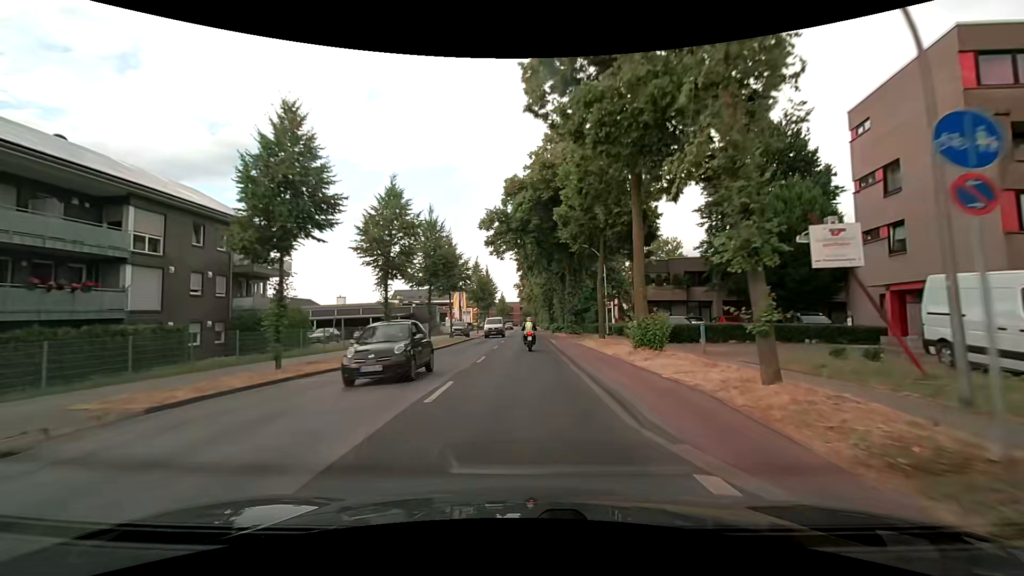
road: secondary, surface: asphalt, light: Day
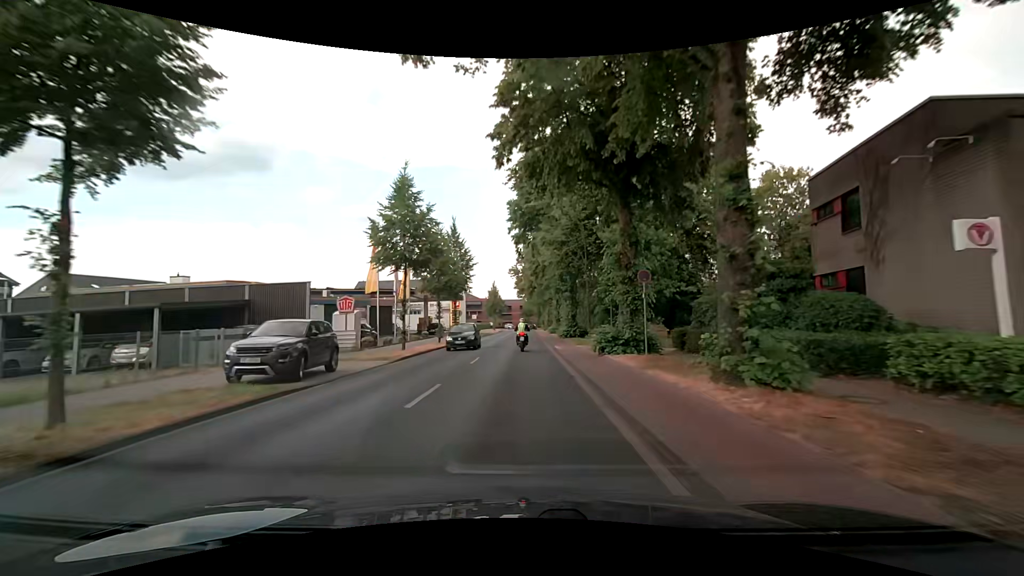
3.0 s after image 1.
(+0.3, +36.6) m; -1°
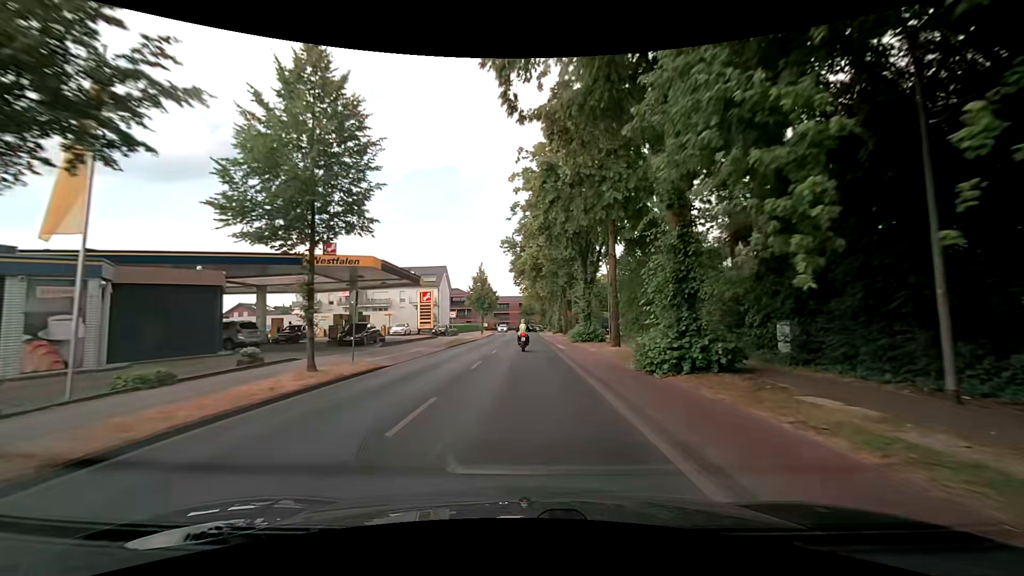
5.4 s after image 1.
(+0.3, +29.3) m; +1°
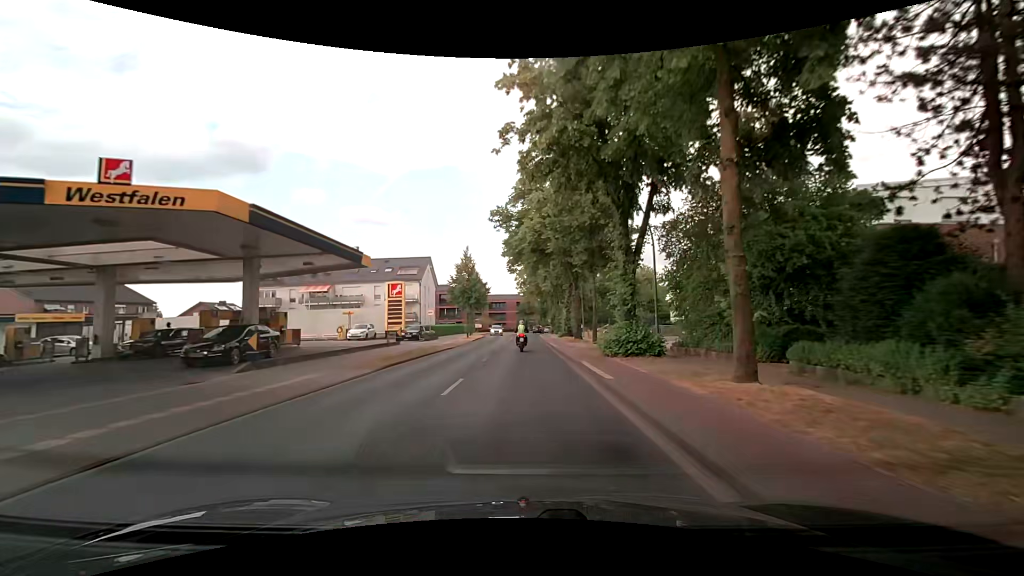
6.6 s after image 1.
(-0.1, +14.6) m; 0°
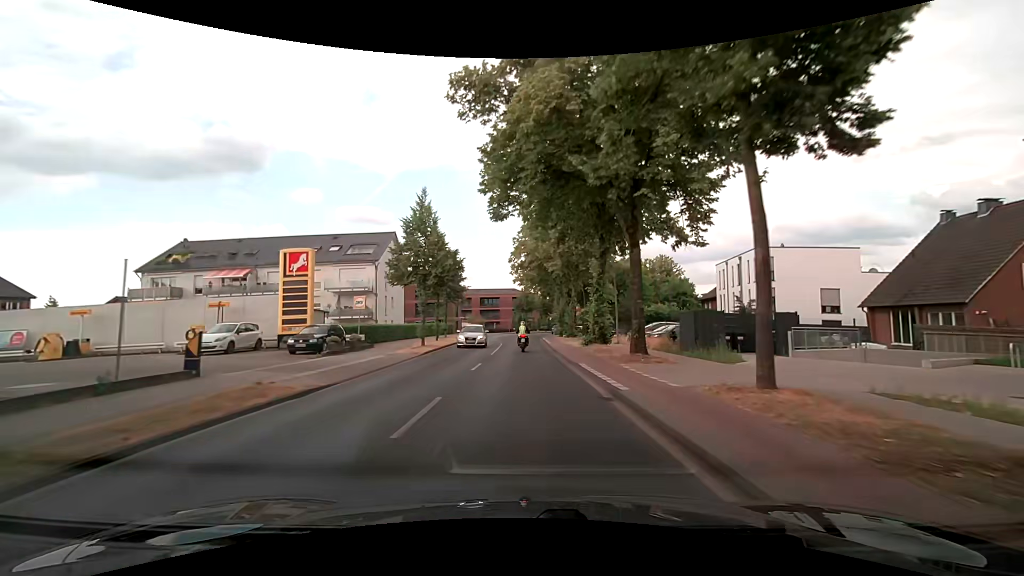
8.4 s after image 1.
(0.0, +21.9) m; +1°
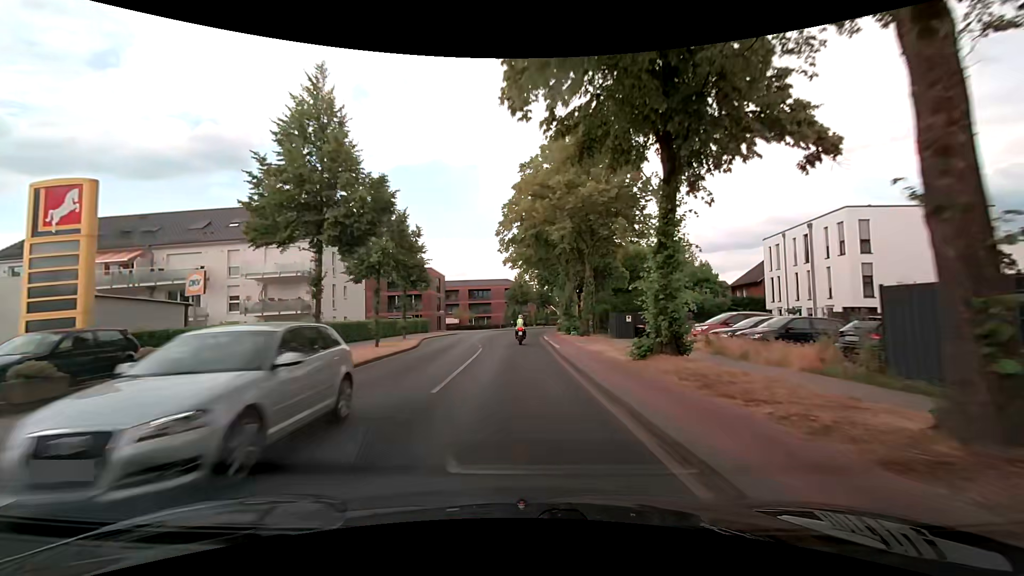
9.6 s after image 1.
(0.0, +14.6) m; 0°
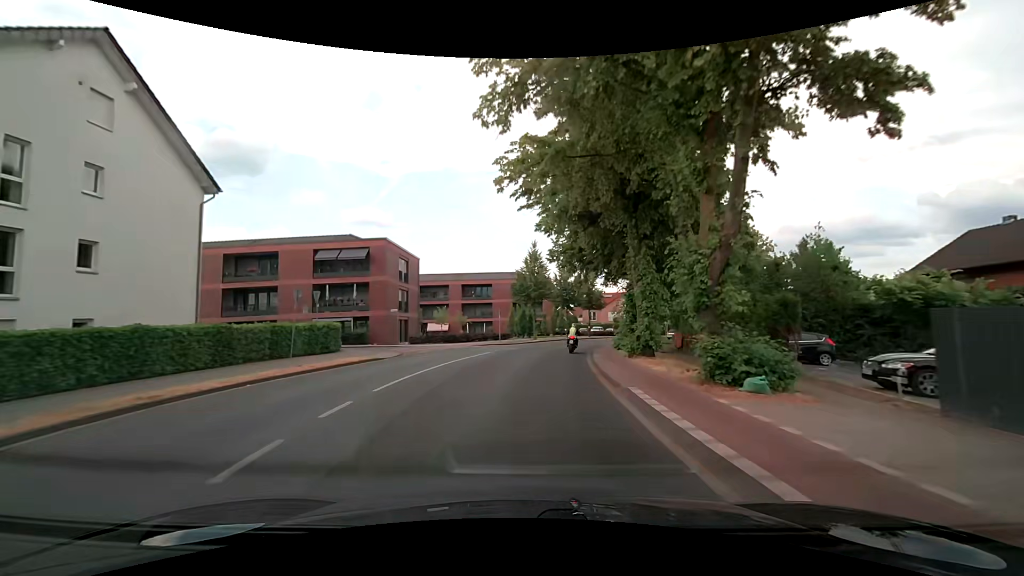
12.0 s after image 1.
(-0.4, +29.7) m; -1°
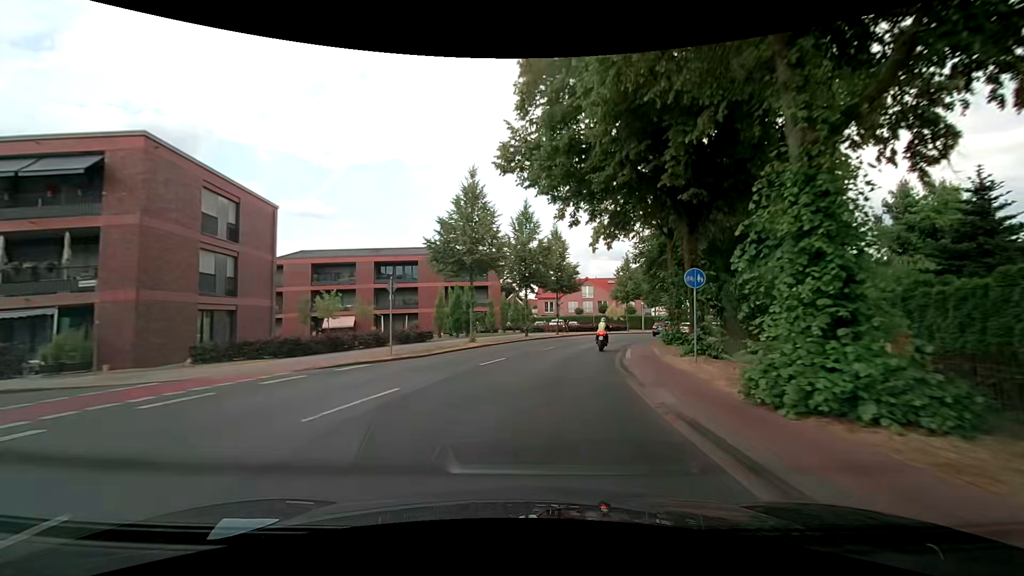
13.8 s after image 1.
(+0.7, +22.7) m; +5°
(0, +10) (+2, +20) (+4, +30) (+7, +39) (+12, +48) (+17, +57) (+23, +65) (+29, +72) (+36, +80) (+42, +88) m
